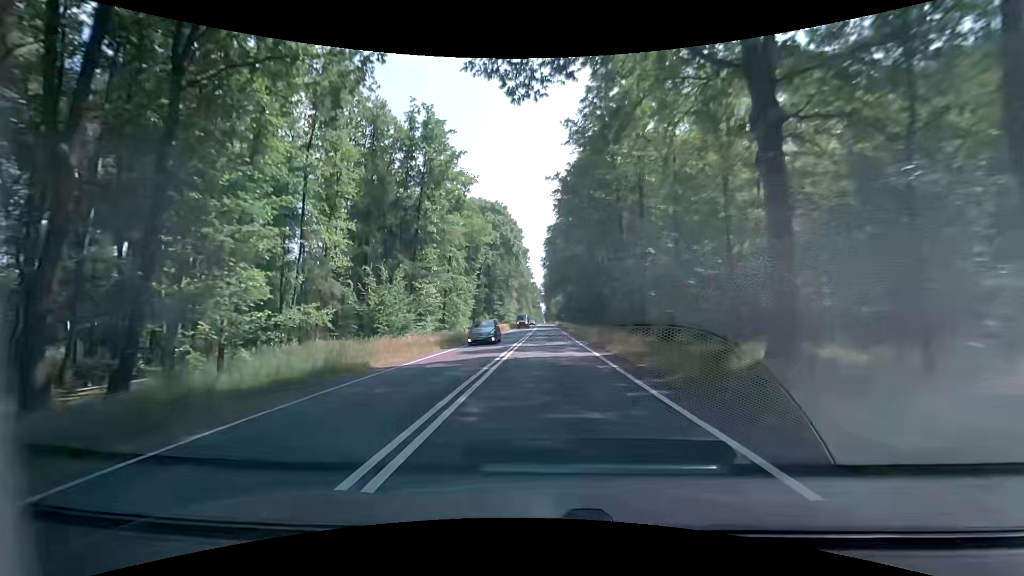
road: primary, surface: asphalt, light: Day
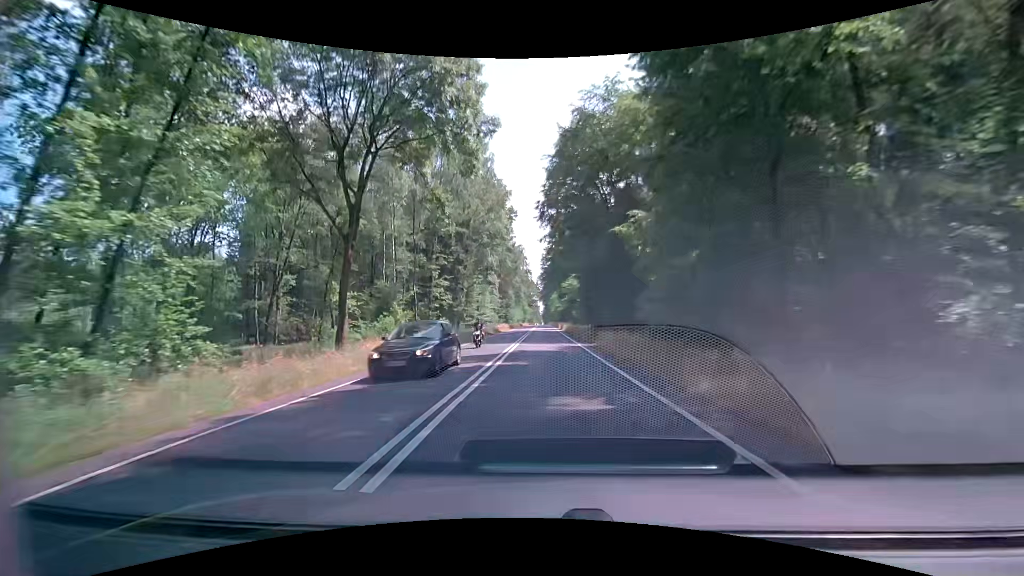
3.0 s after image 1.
(-0.1, +54.4) m; -1°
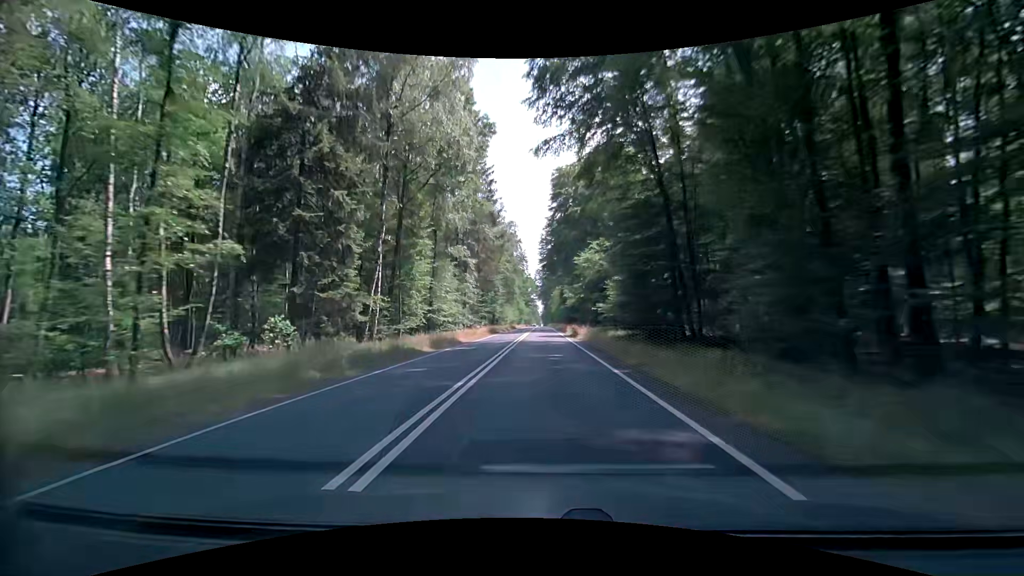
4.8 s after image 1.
(+0.4, +33.3) m; +1°
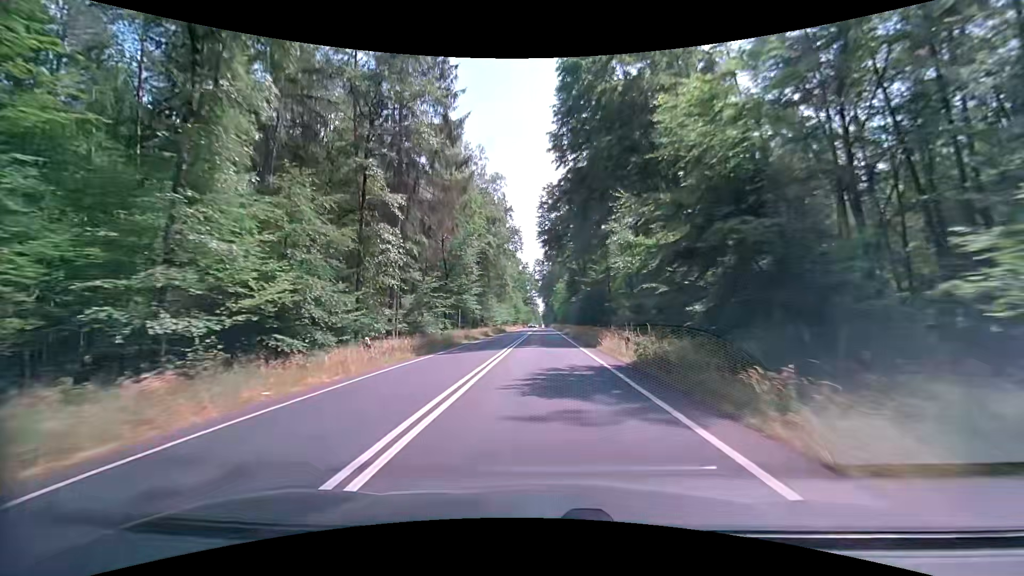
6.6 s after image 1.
(+0.1, +33.4) m; 0°
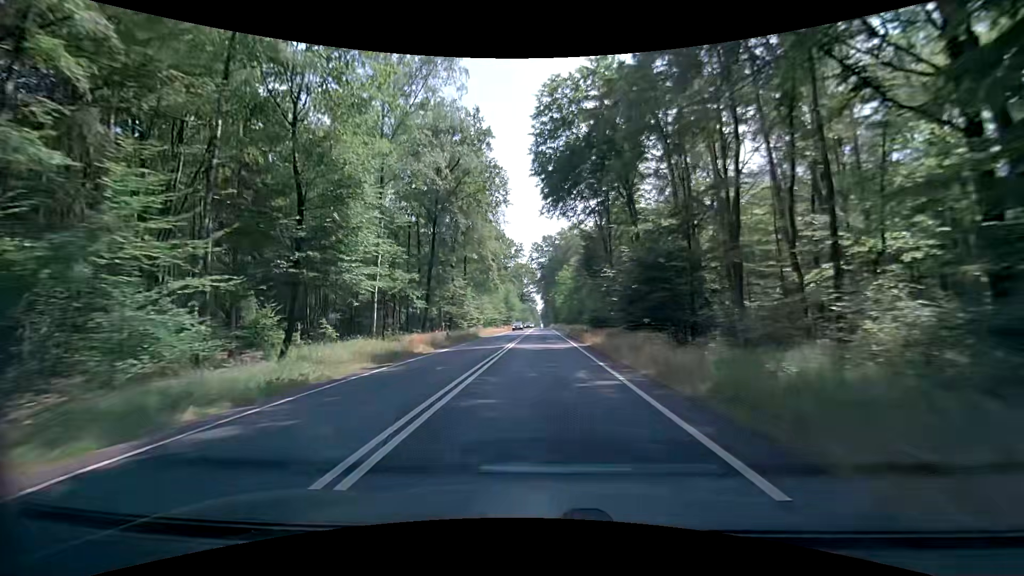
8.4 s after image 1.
(+0.1, +33.3) m; 0°
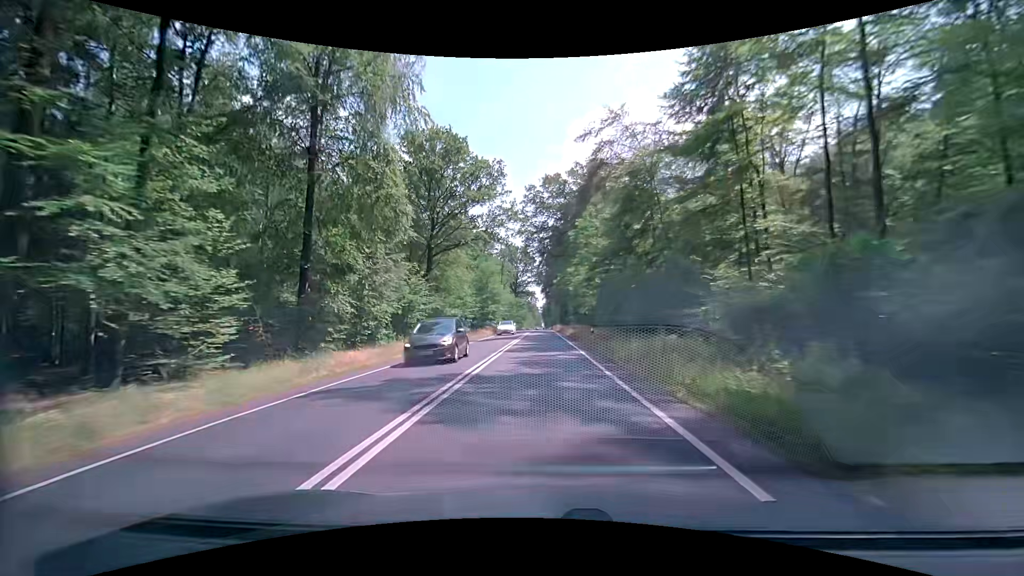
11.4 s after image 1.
(0.0, +55.2) m; +1°
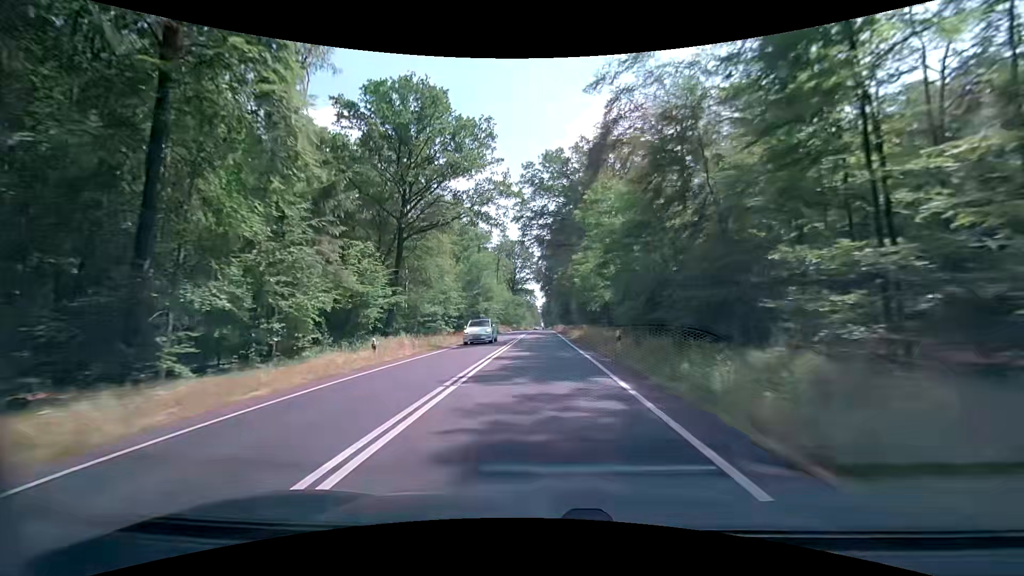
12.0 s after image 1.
(-0.2, +11.0) m; -1°
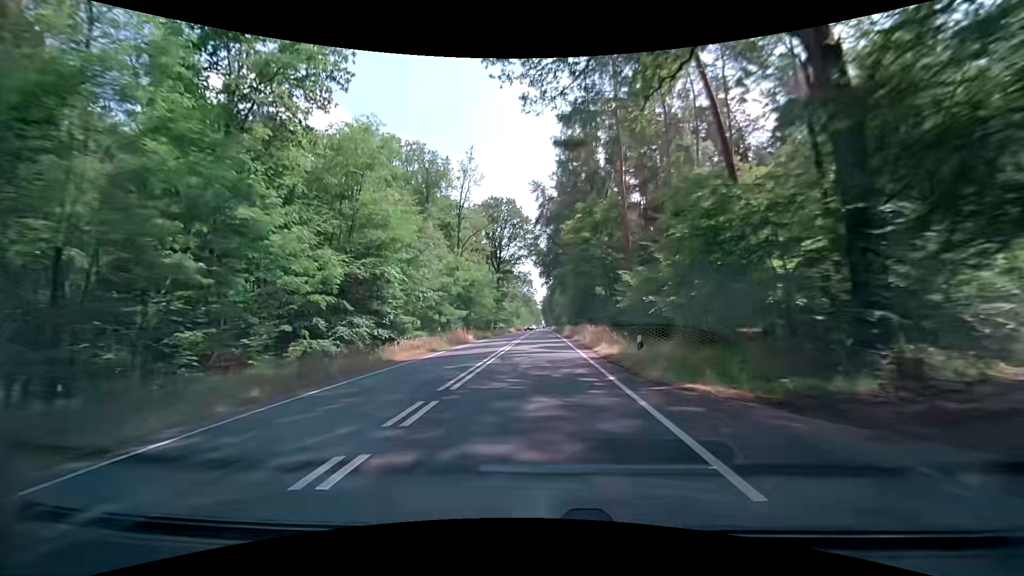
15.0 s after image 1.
(+0.3, +54.4) m; 0°
(0, +10) (0, +20) (0, +30) (0, +40) (0, +50) (0, +60) (0, +70) (0, +80) (0, +90) (0, +100) m
